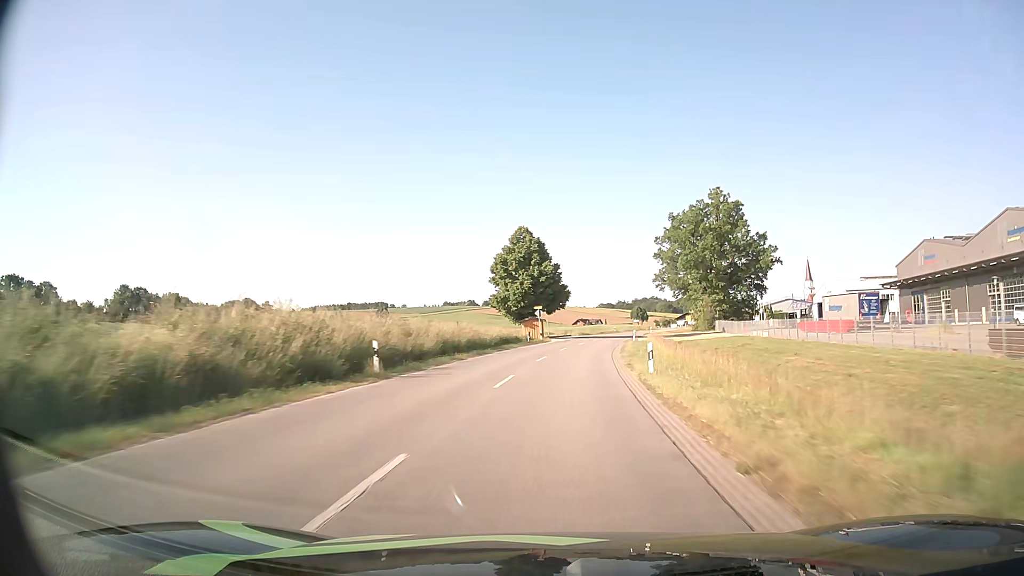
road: secondary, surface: asphalt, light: Day
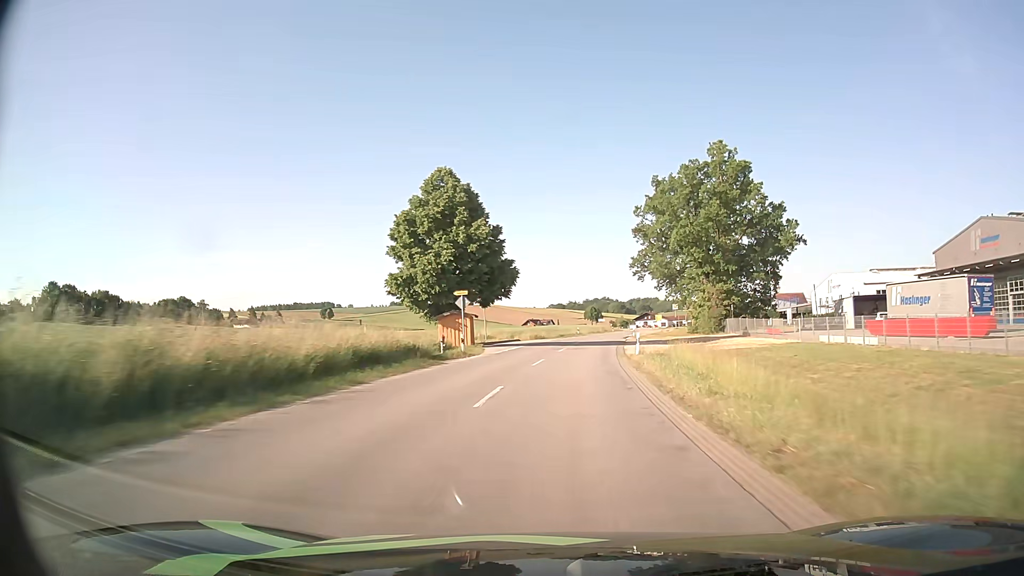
(+1.0, +27.8) m; +4°
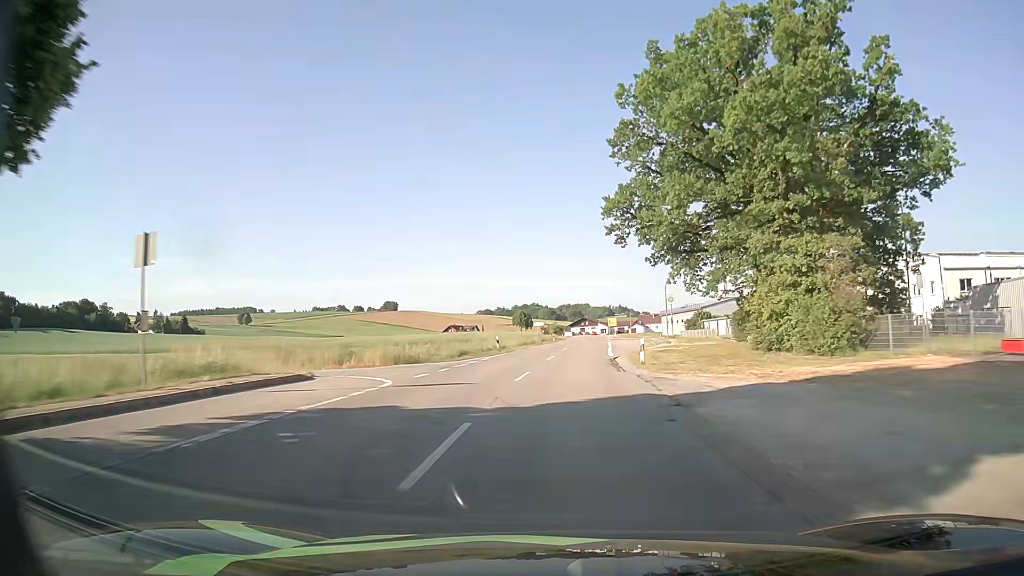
(+2.4, +41.5) m; +6°
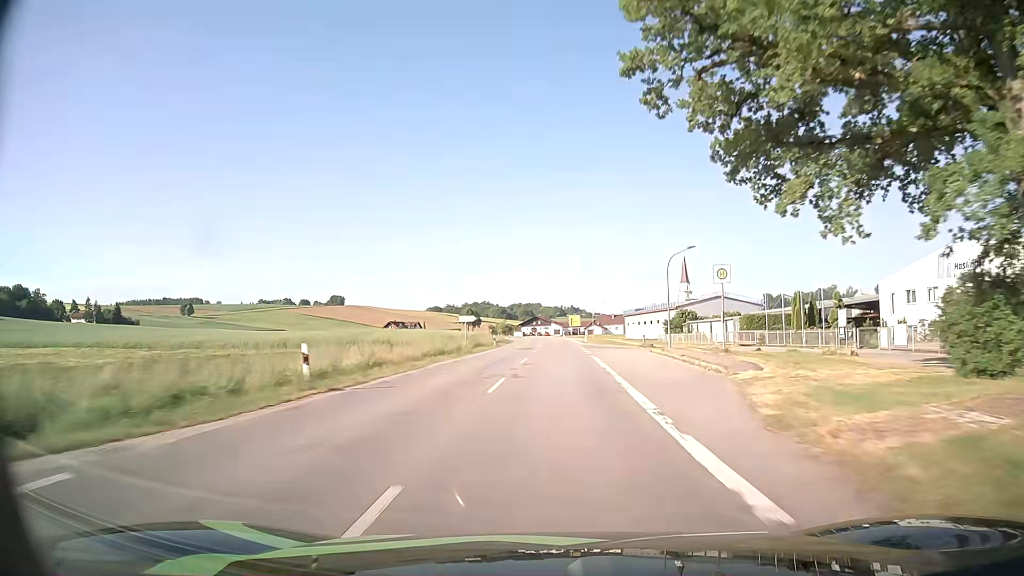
(+1.0, +27.8) m; +4°
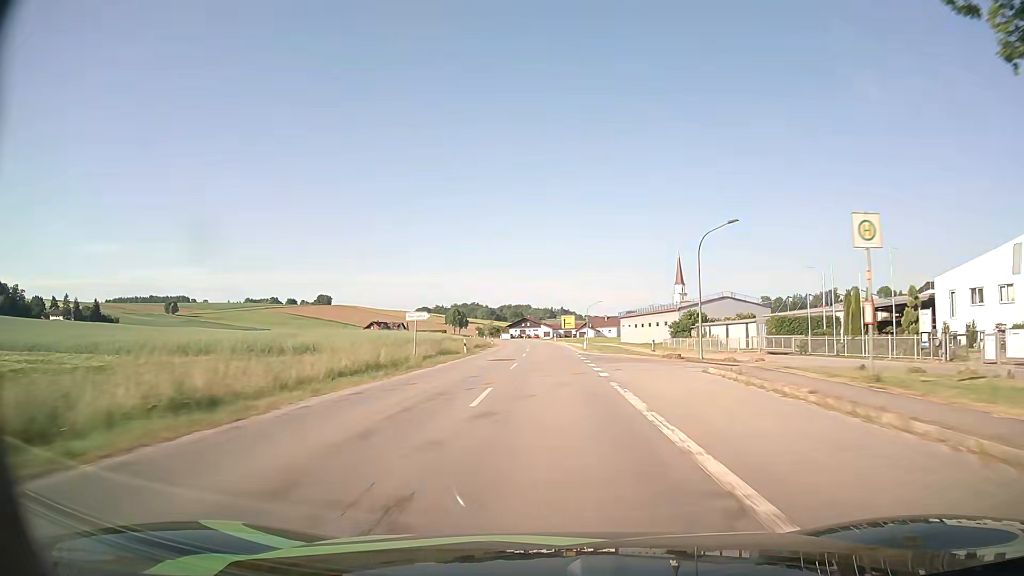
(+0.2, +13.7) m; +1°
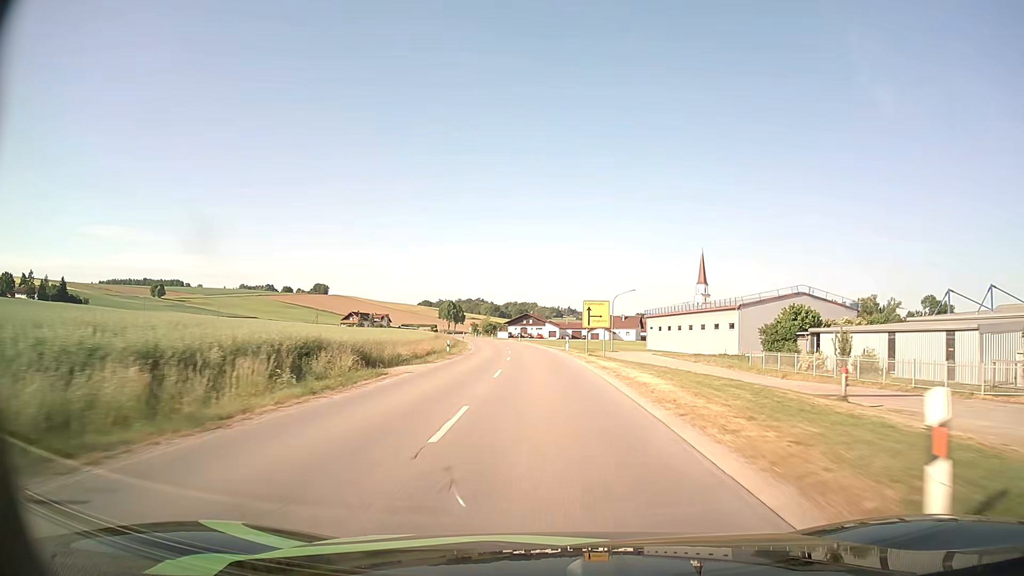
(0.0, +39.8) m; 0°
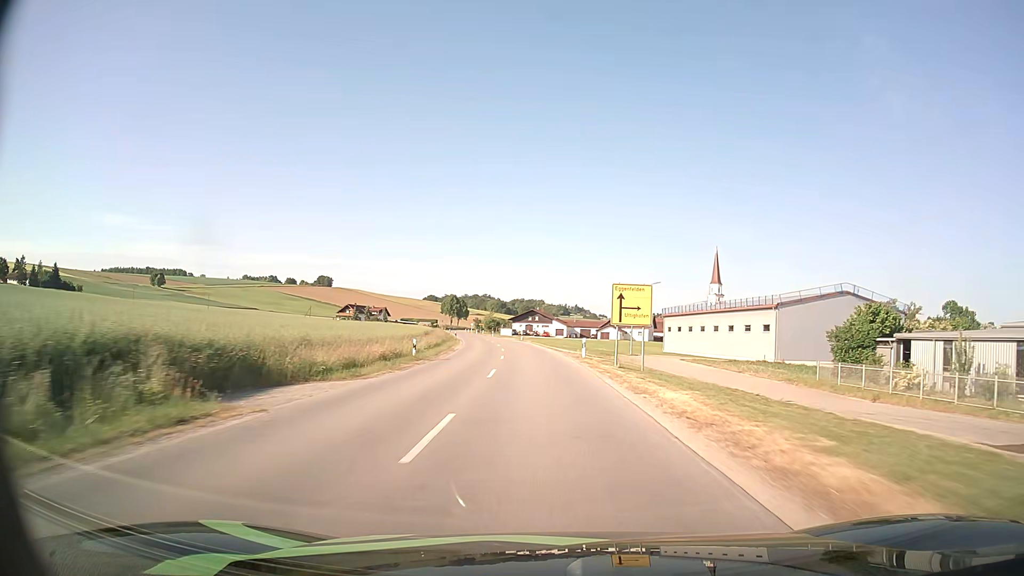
(-0.1, +13.4) m; -1°
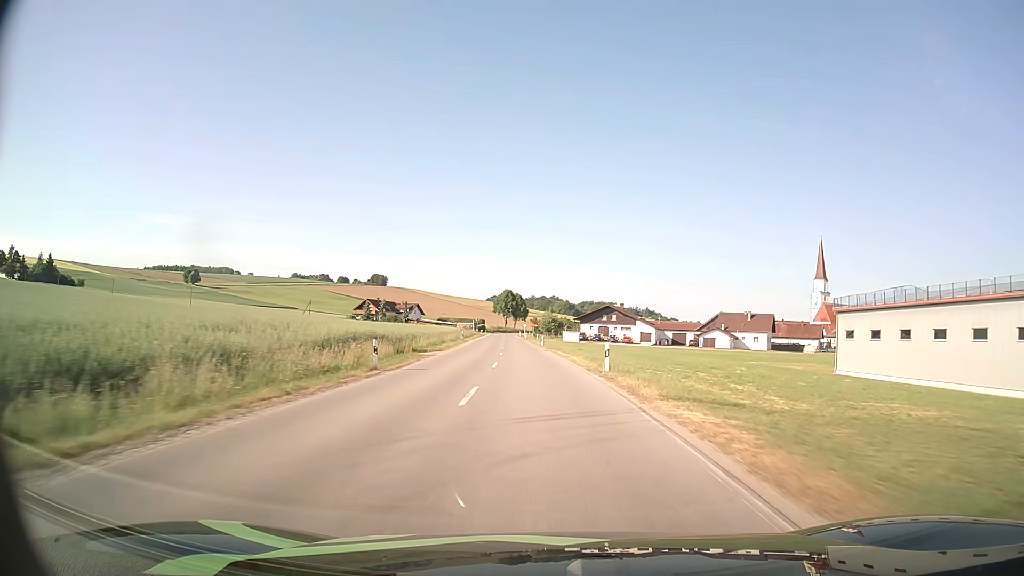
(-2.3, +55.3) m; -5°
(0, +10) (-1, +20) (-1, +30) (-2, +40) (-2, +50) (-3, +60) (-4, +70) (-5, +80) (-5, +90) (-6, +100) m
